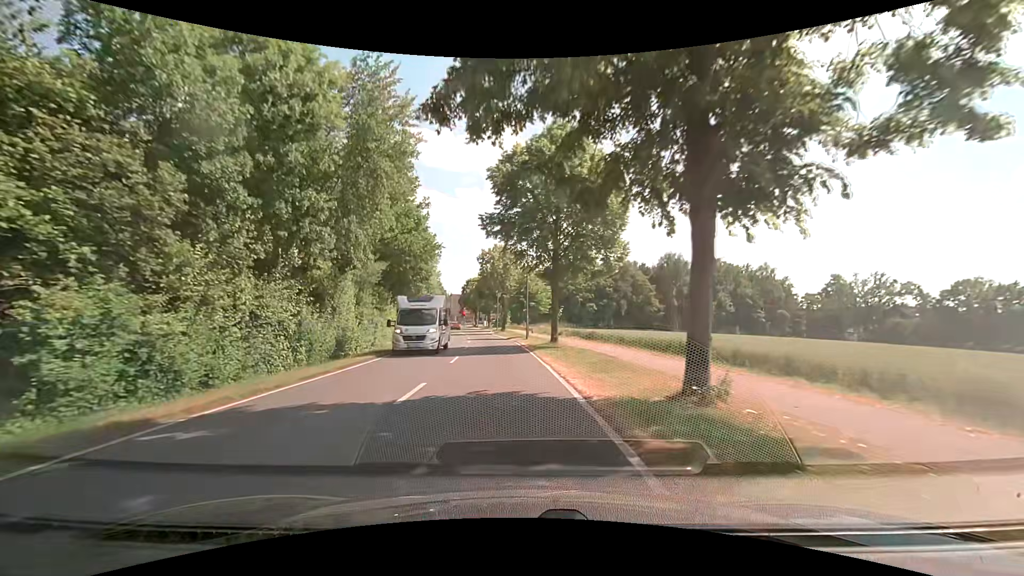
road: secondary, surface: asphalt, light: Day
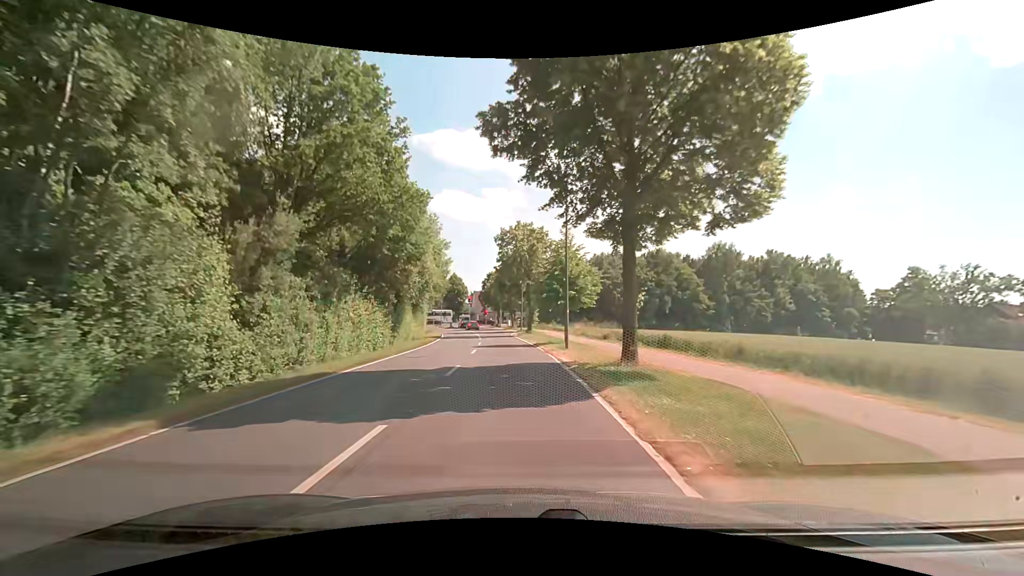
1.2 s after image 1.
(-0.4, +13.8) m; -3°
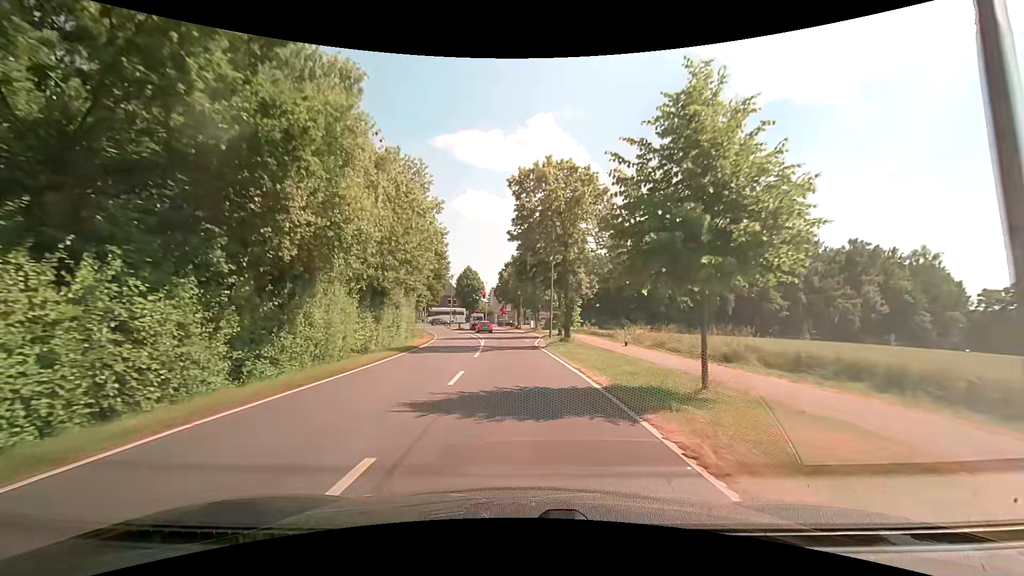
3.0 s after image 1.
(-0.5, +19.2) m; -2°
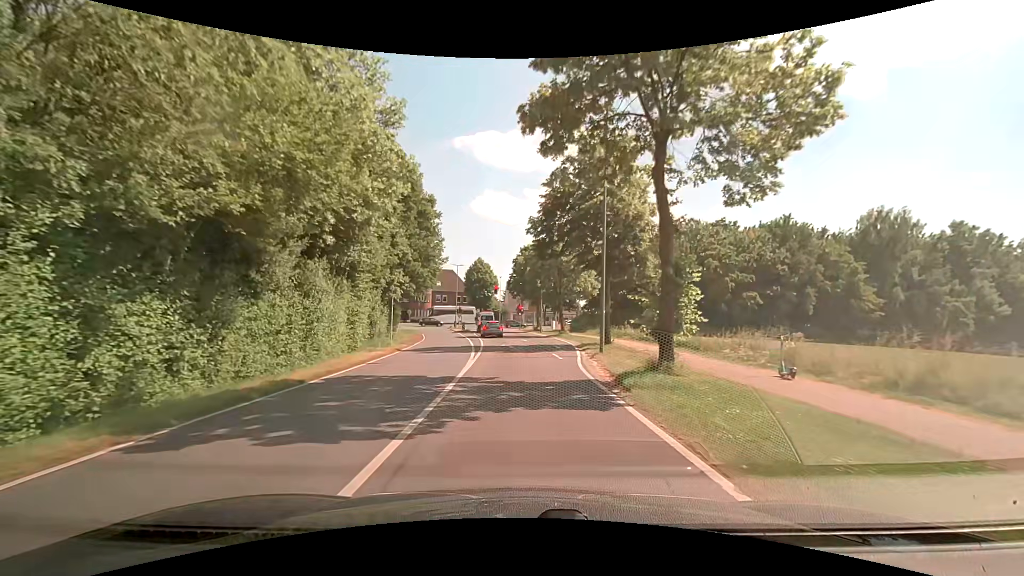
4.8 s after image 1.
(-0.5, +16.8) m; -3°
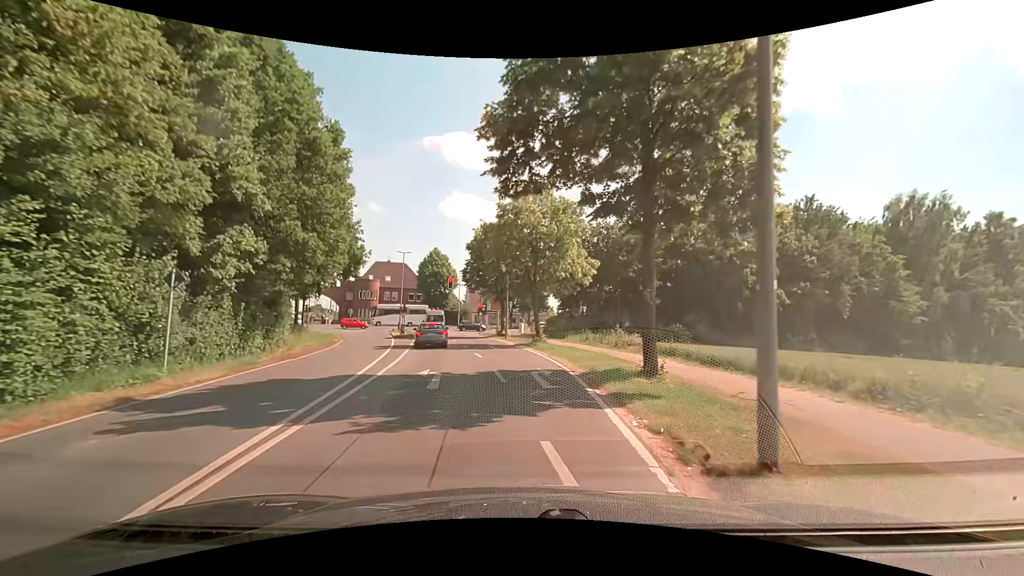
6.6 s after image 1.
(+0.5, +15.4) m; +3°
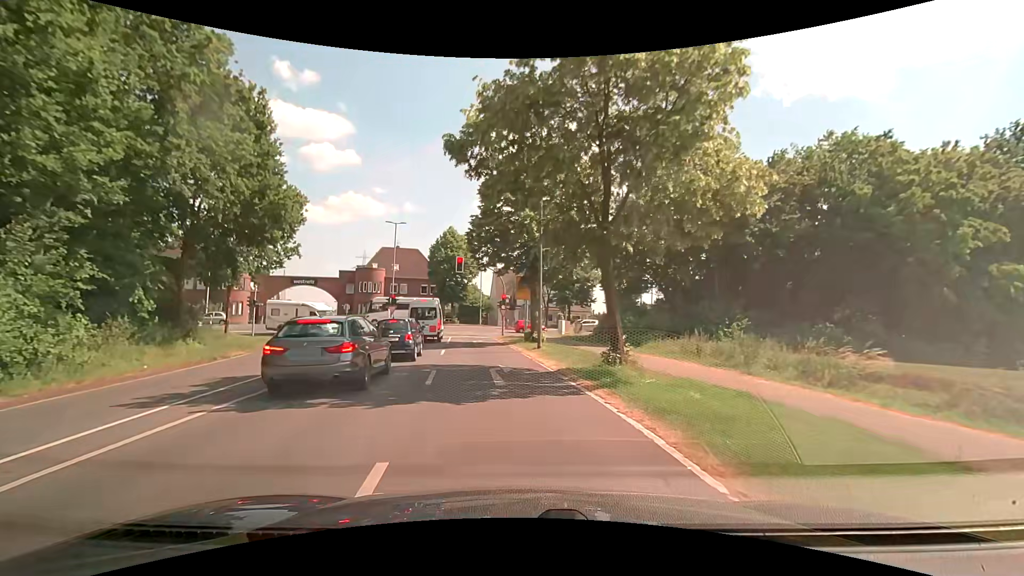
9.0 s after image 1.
(-0.2, +19.1) m; -3°
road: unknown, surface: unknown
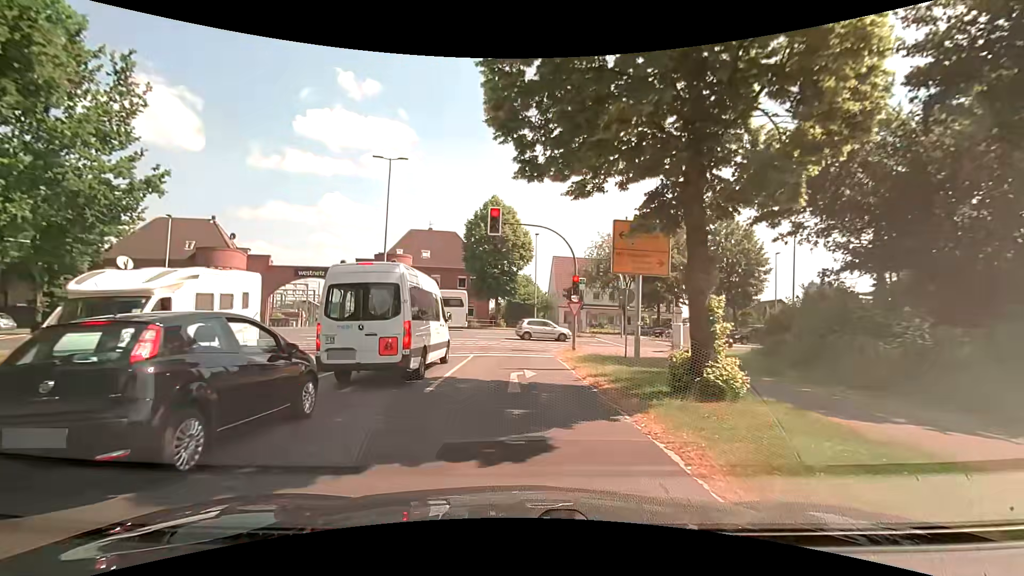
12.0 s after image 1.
(-1.3, +19.5) m; -6°
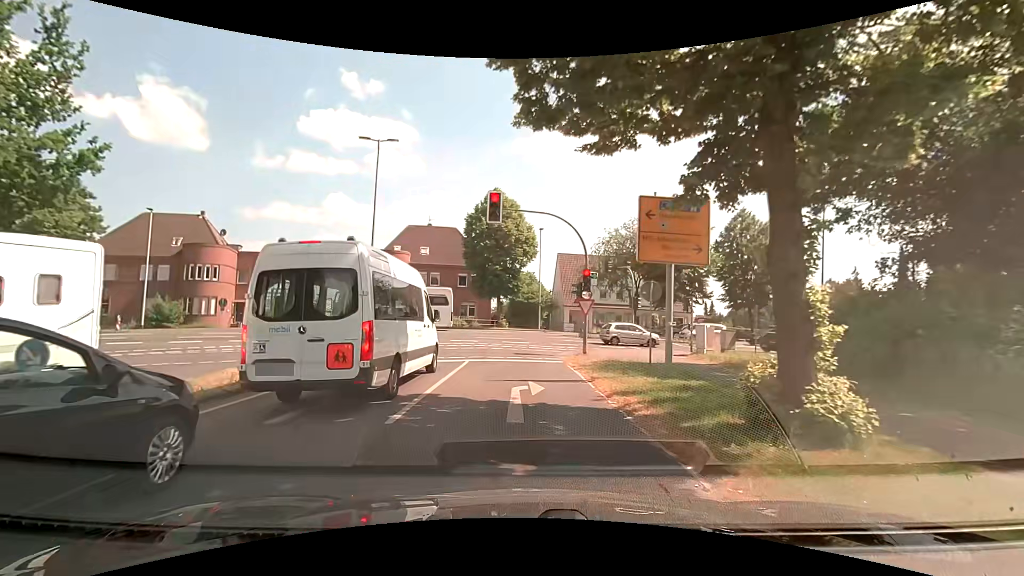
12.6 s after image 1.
(0.0, +2.8) m; 0°
